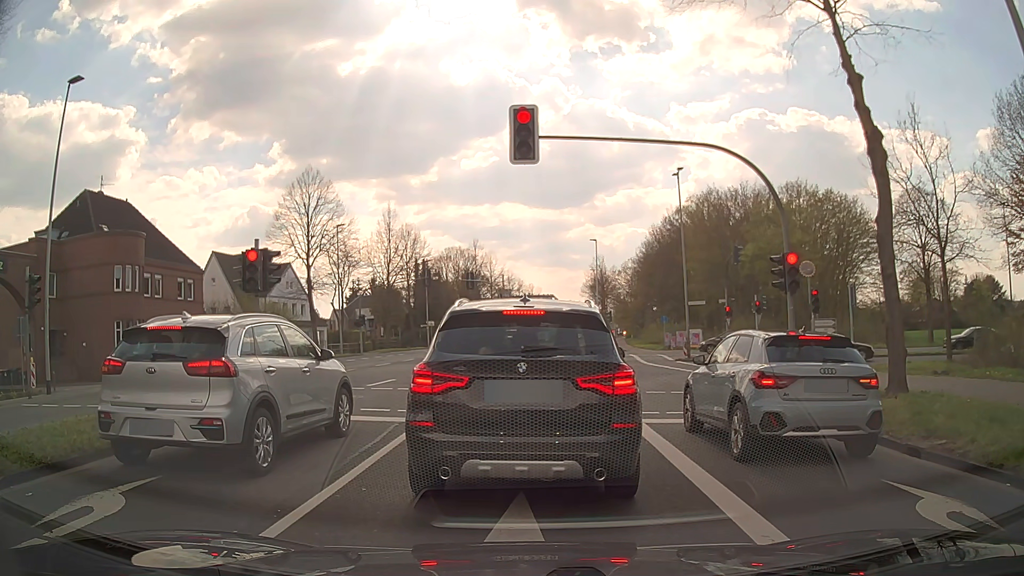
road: secondary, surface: asphalt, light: Day
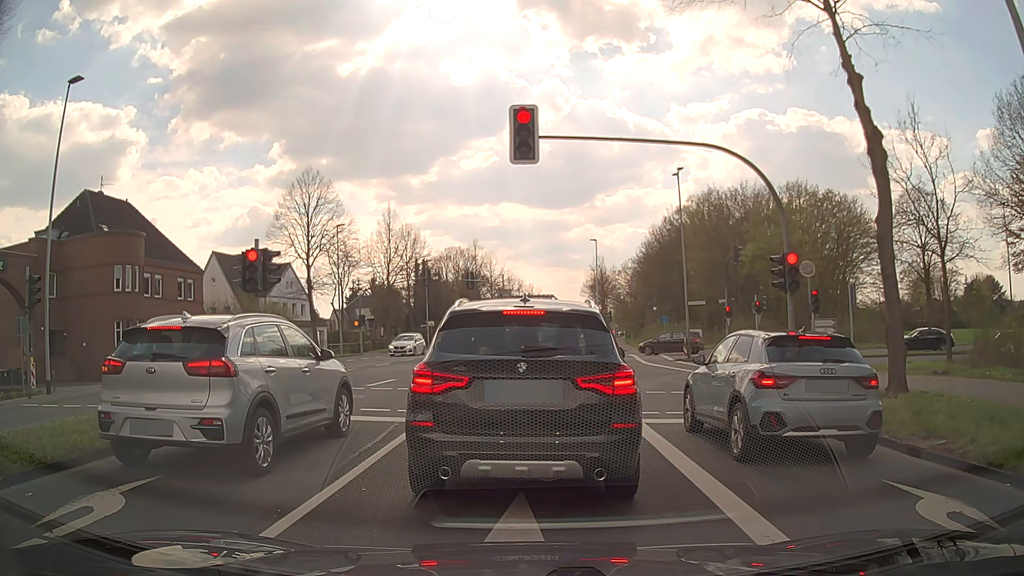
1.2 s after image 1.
(0.0, 0.0) m; 0°
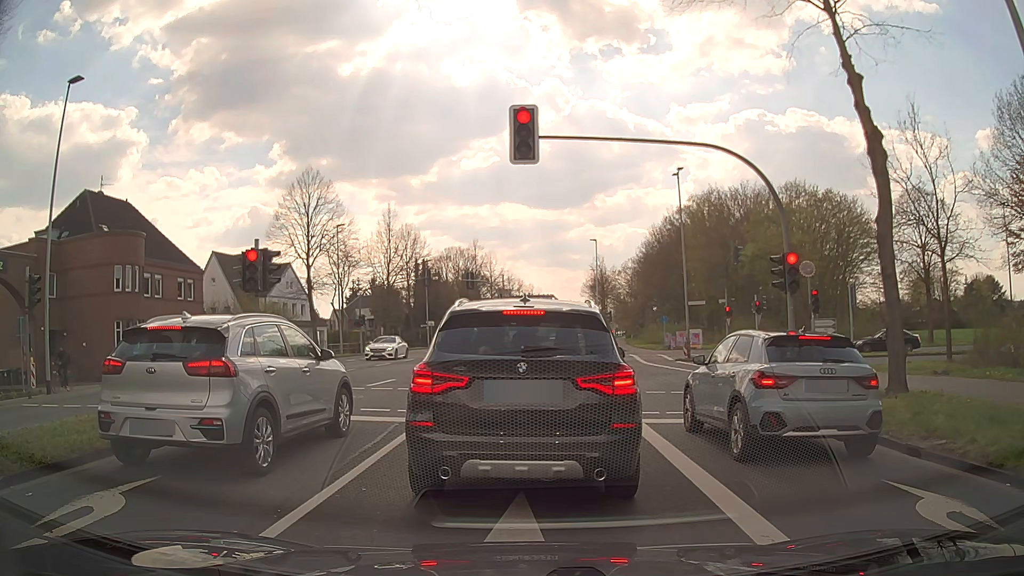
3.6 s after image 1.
(0.0, 0.0) m; 0°
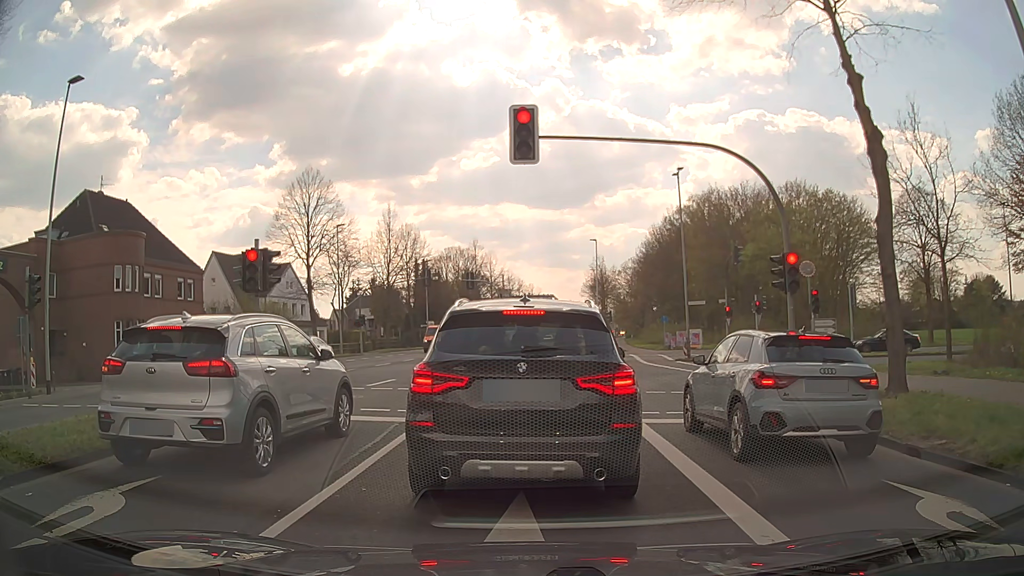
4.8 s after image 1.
(0.0, 0.0) m; 0°
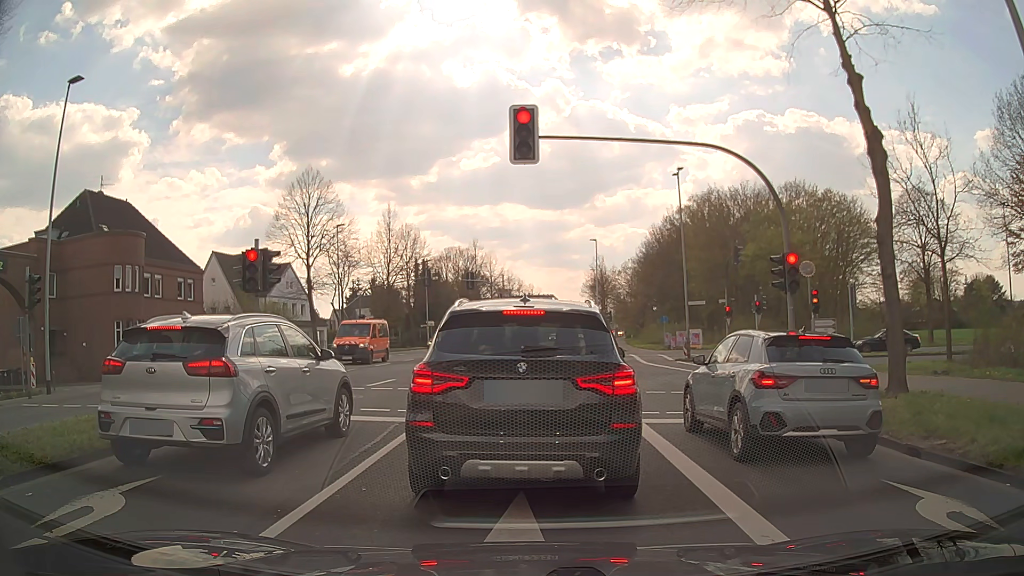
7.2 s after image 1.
(0.0, 0.0) m; 0°
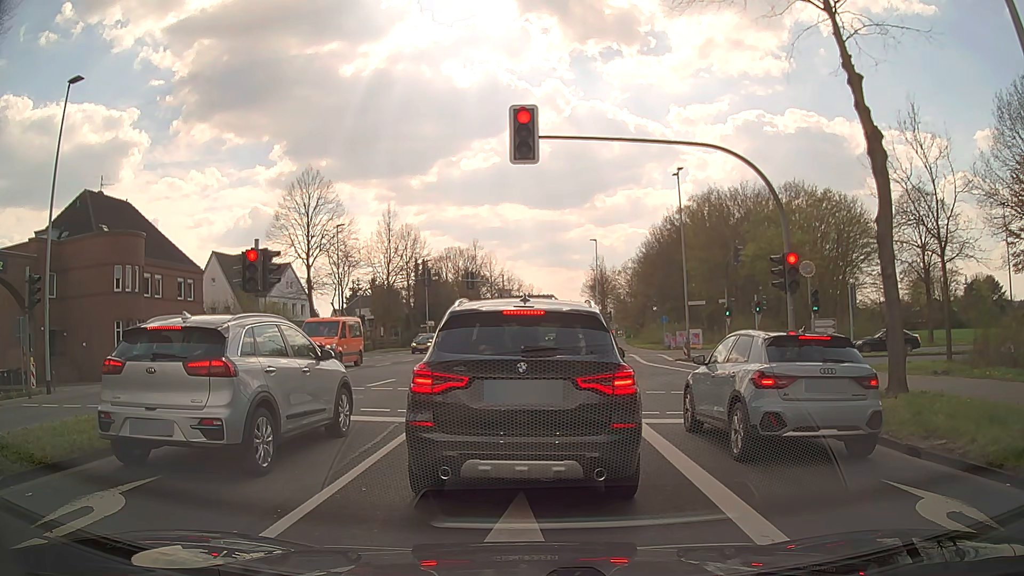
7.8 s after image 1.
(0.0, 0.0) m; 0°
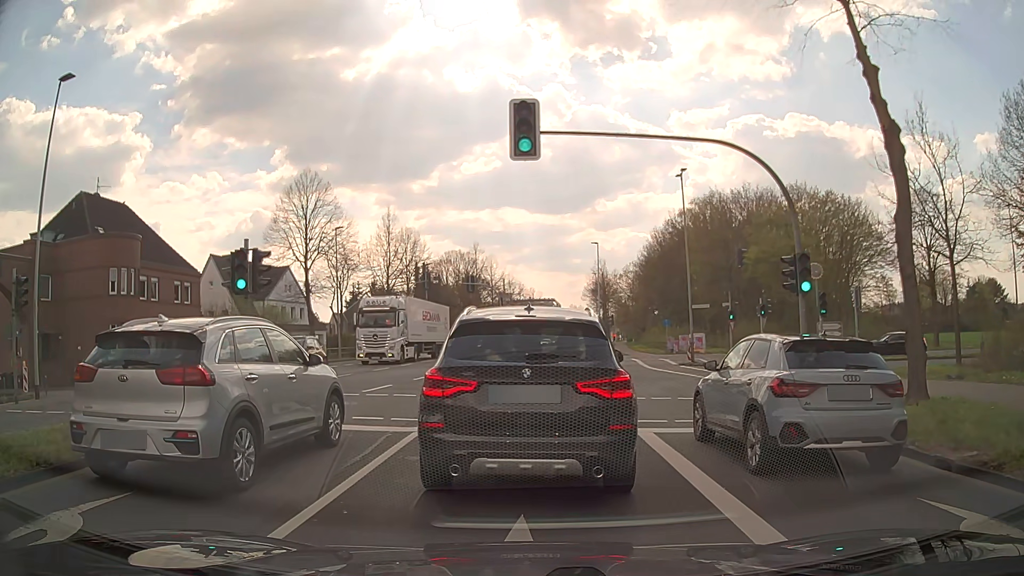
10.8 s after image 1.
(0.0, +0.7) m; -1°
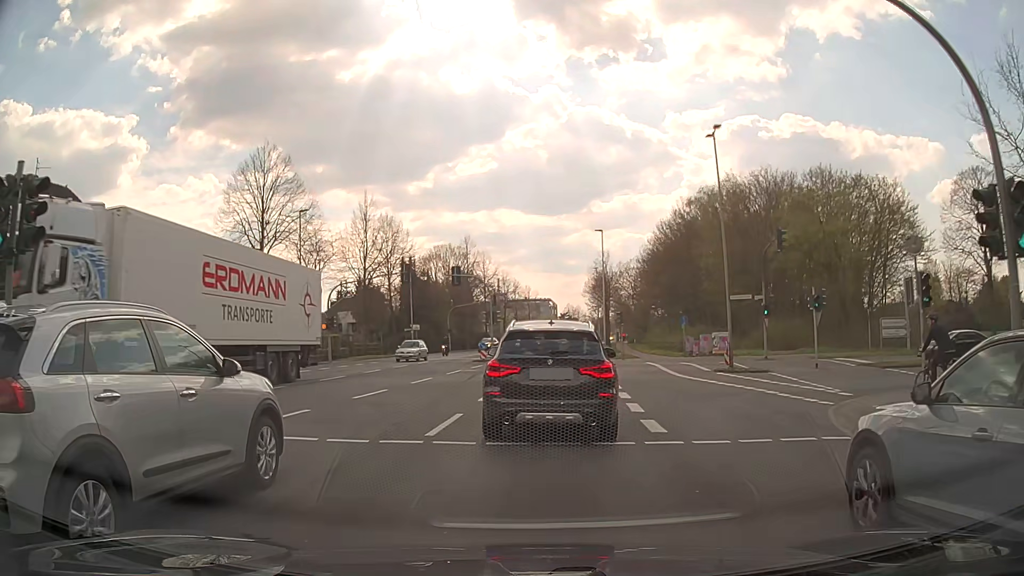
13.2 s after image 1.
(+0.1, +8.2) m; 0°
(0, +10) (+1, +20) (+2, +30) (+3, +40) (+4, +50) (+5, +60) (+6, +70) (+6, +80) (+8, +90) (+9, +100) m
